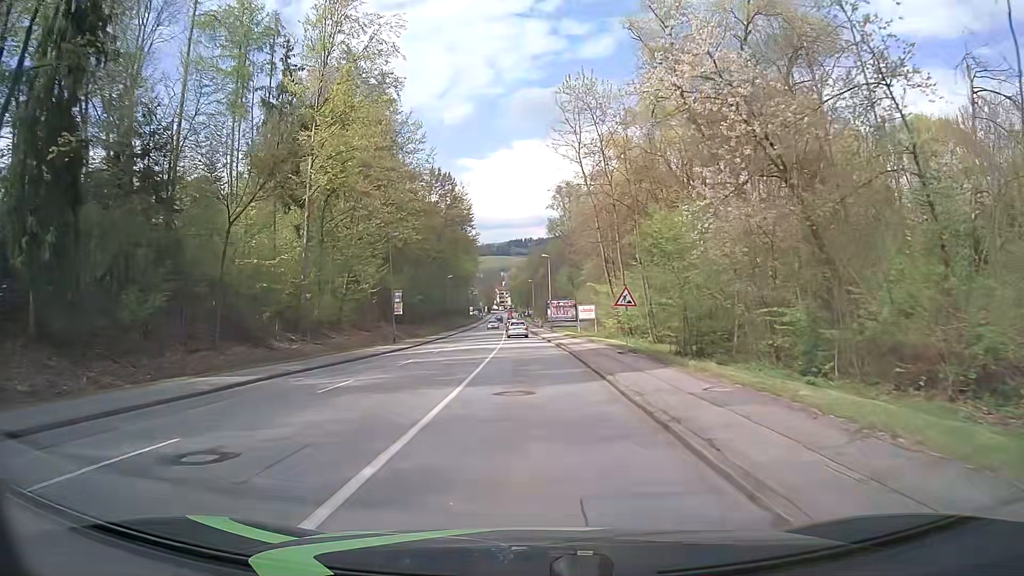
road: tertiary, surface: asphalt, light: Day
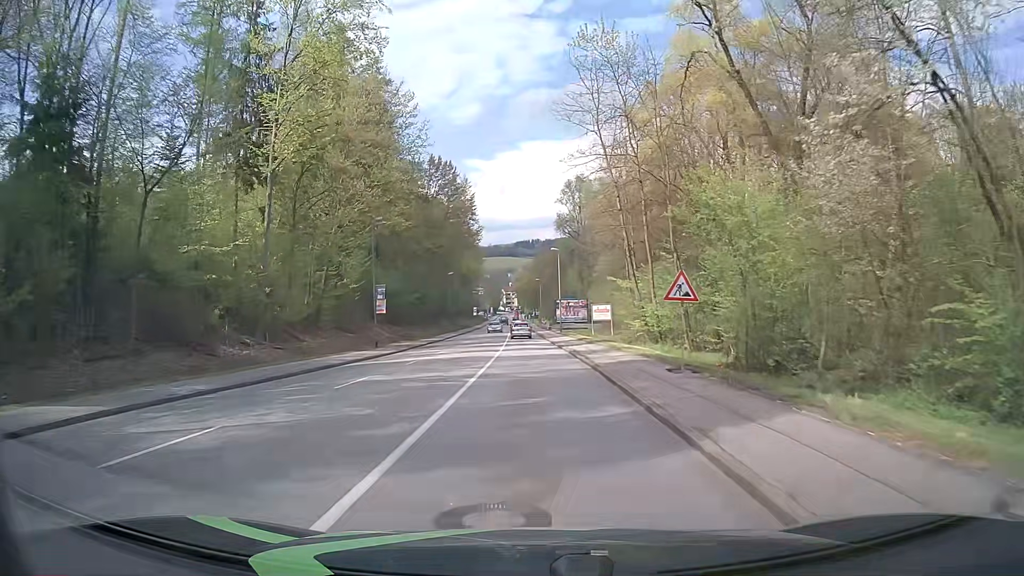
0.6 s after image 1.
(-0.1, +7.9) m; -1°
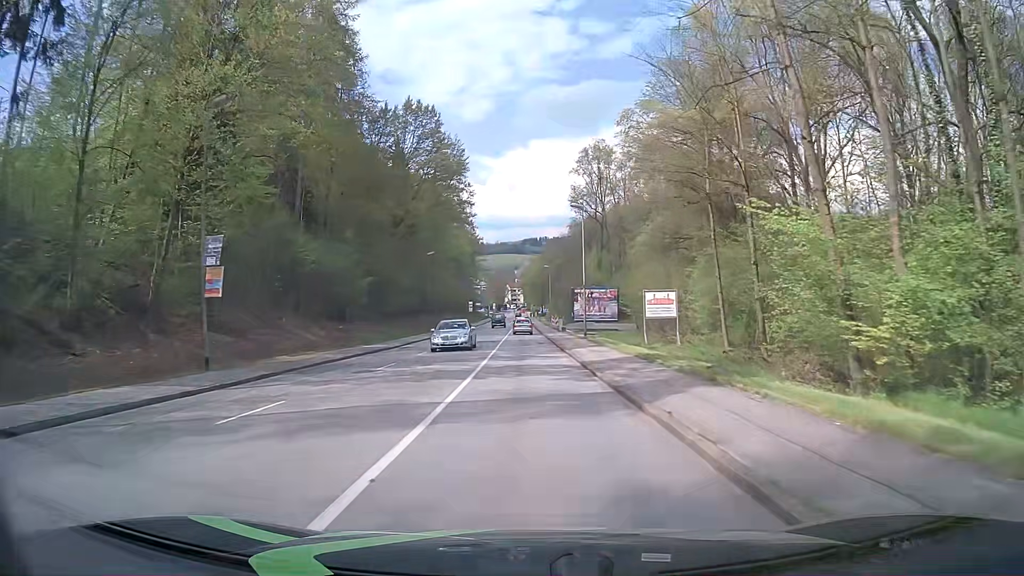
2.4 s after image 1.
(-0.2, +23.7) m; -1°
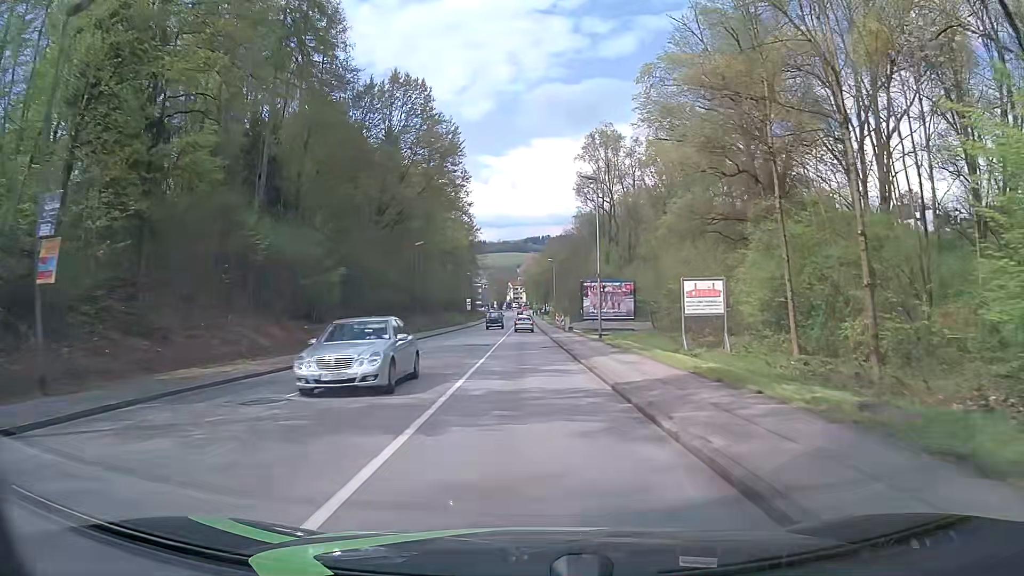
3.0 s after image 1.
(0.0, +7.9) m; 0°
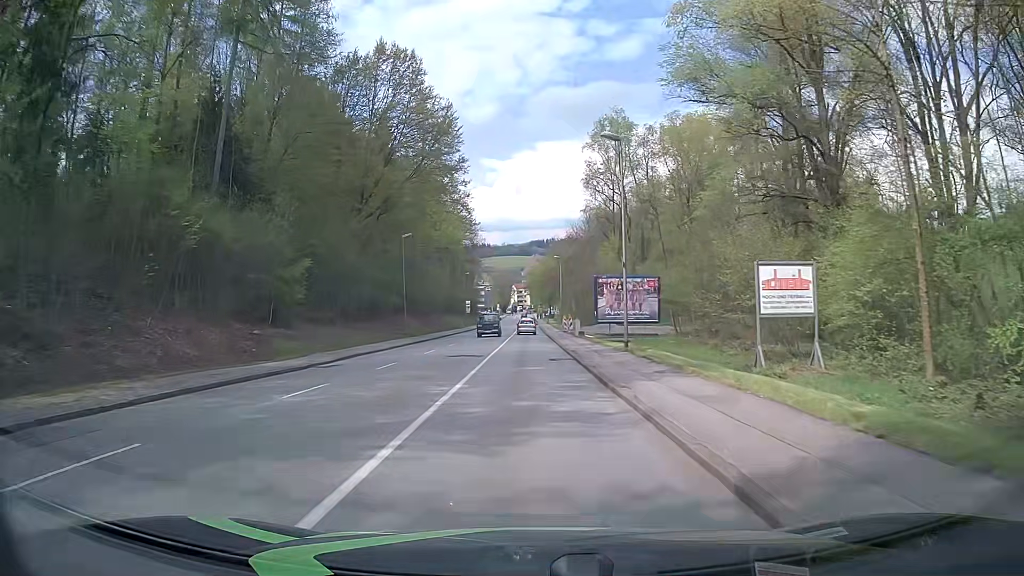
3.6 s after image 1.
(0.0, +7.9) m; 0°
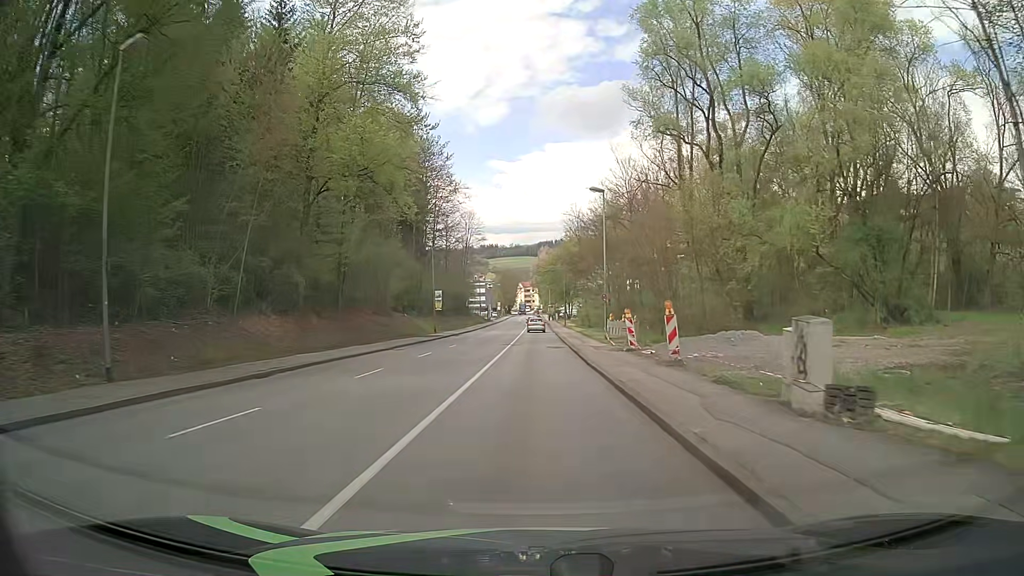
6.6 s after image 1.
(-0.4, +39.6) m; -1°
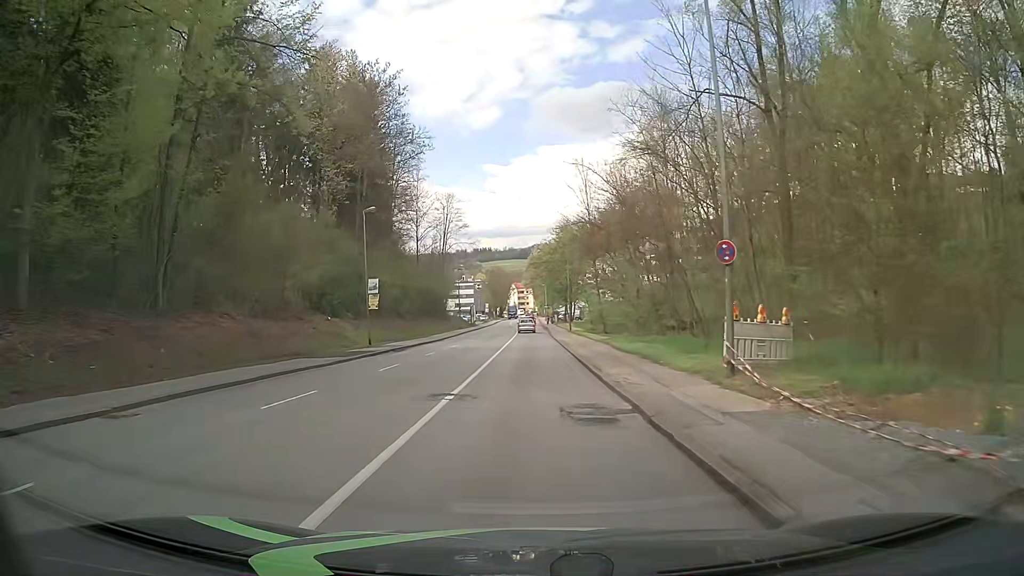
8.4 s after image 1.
(+0.1, +23.7) m; 0°
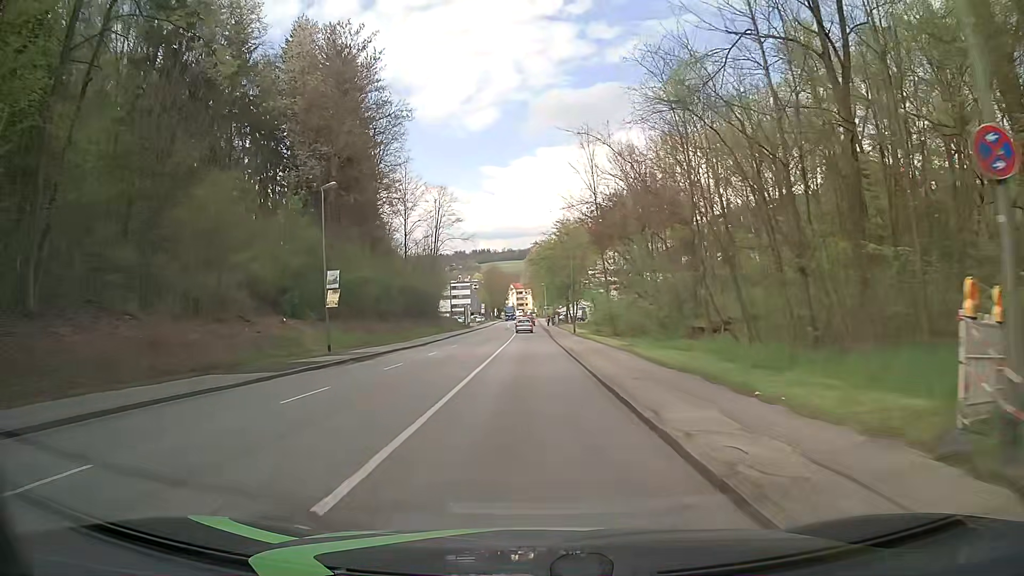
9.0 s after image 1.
(0.0, +7.9) m; 0°
(0, +10) (0, +20) (0, +30) (0, +40) (0, +50) (0, +60) (-1, +70) (-1, +80) (-1, +90) (-1, +100) m
